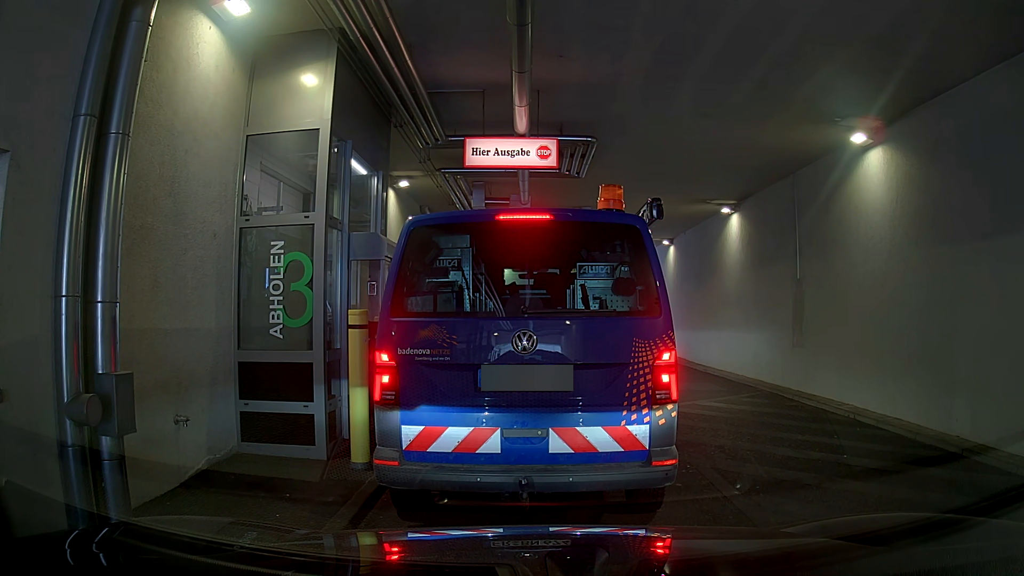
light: Day
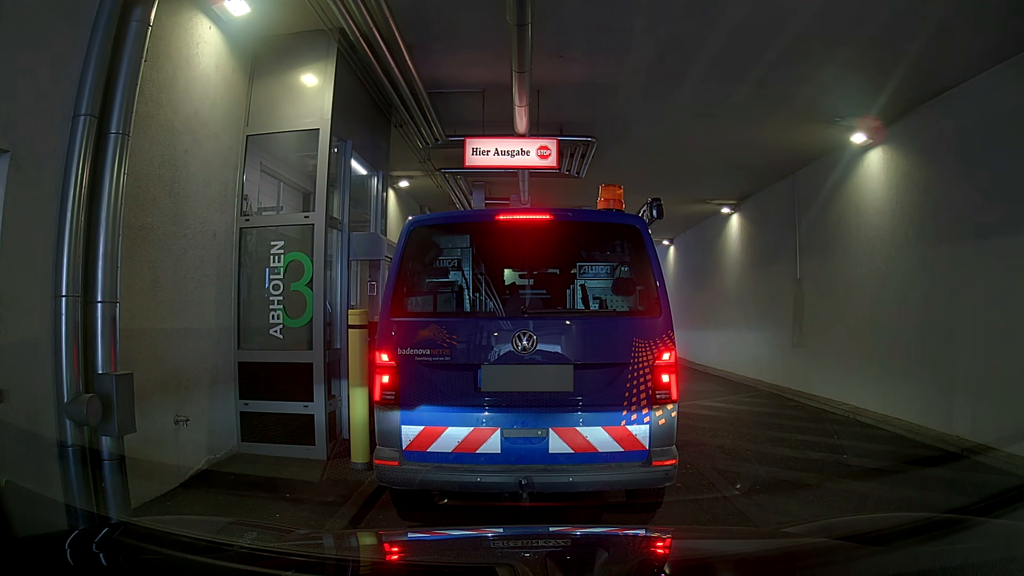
(0.0, 0.0) m; 0°
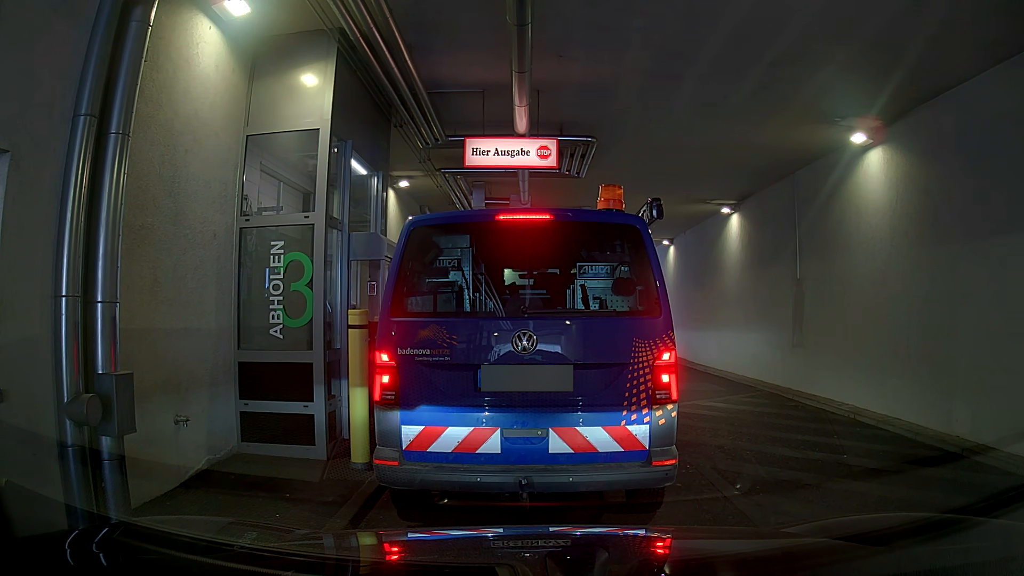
(0.0, 0.0) m; 0°
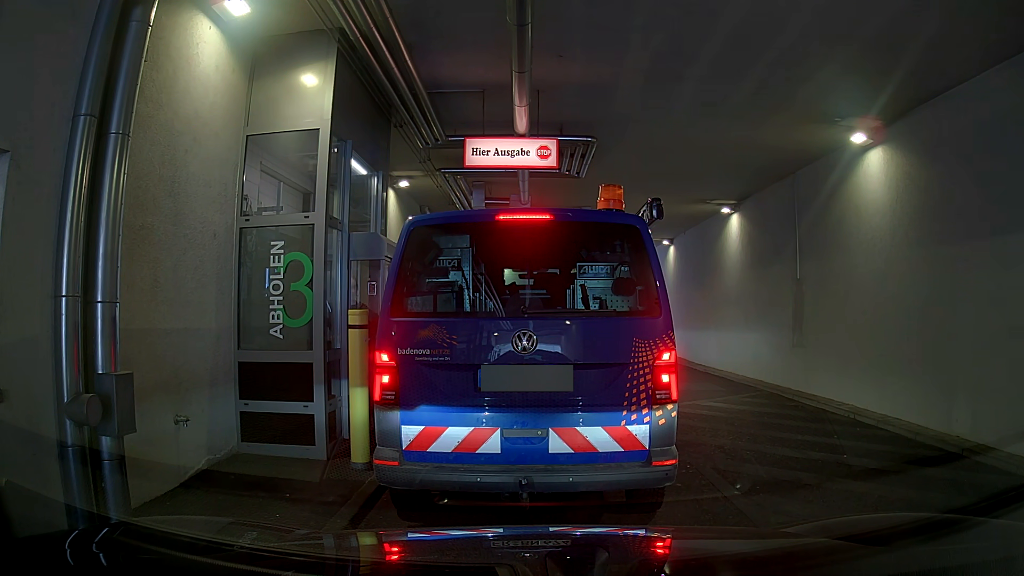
(0.0, 0.0) m; 0°
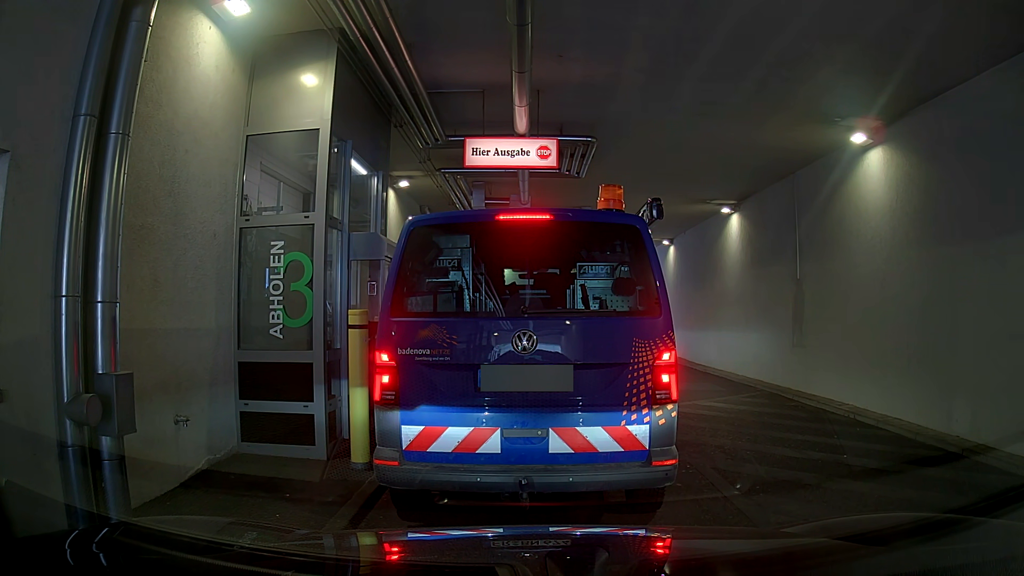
(0.0, 0.0) m; 0°
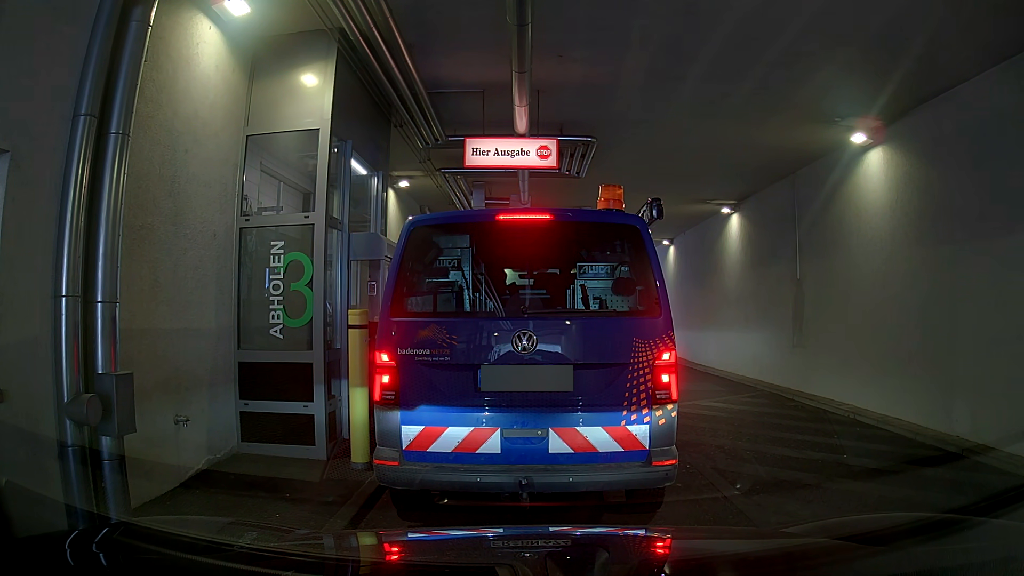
(0.0, 0.0) m; 0°
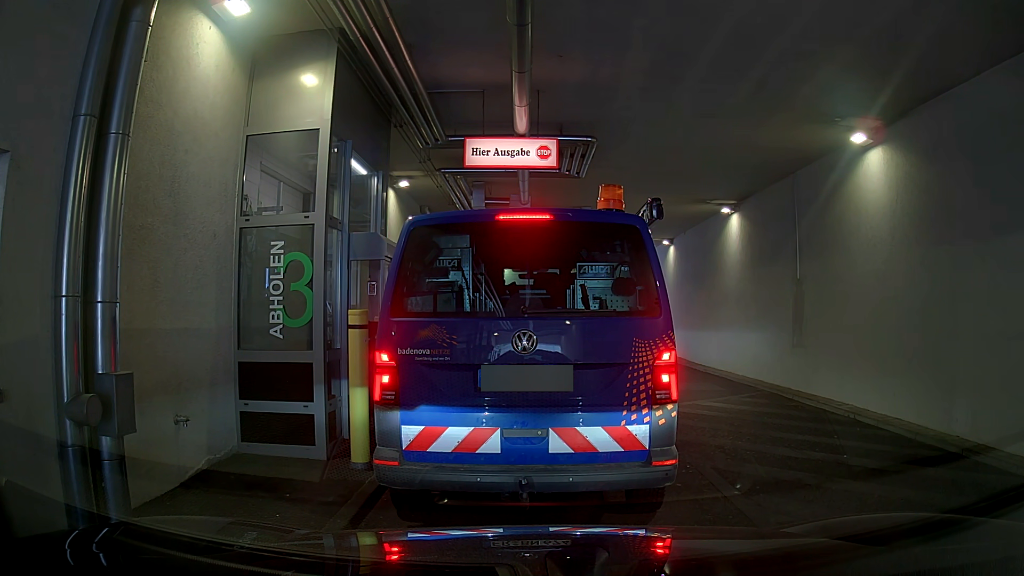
(0.0, 0.0) m; 0°
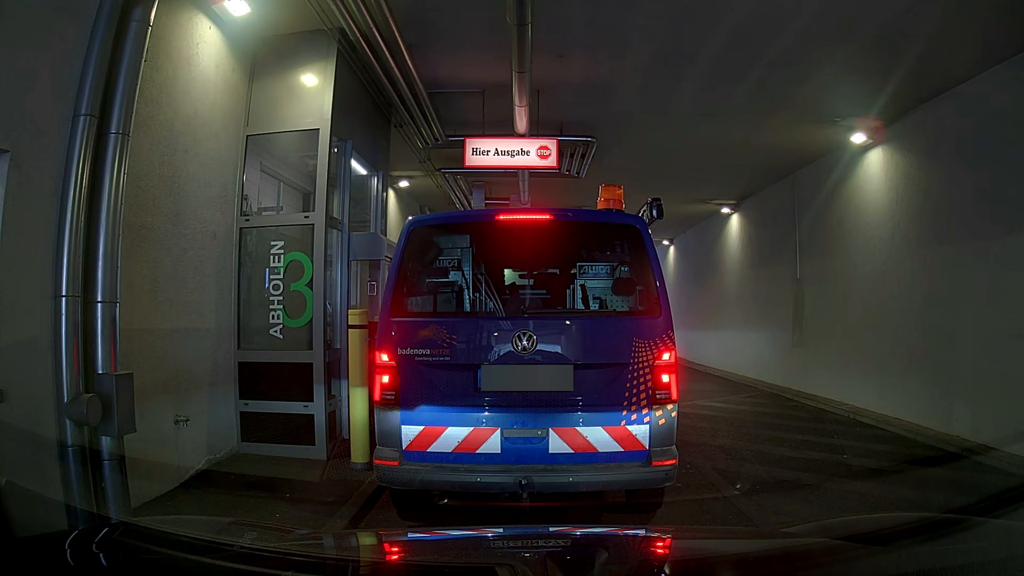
(0.0, 0.0) m; 0°
